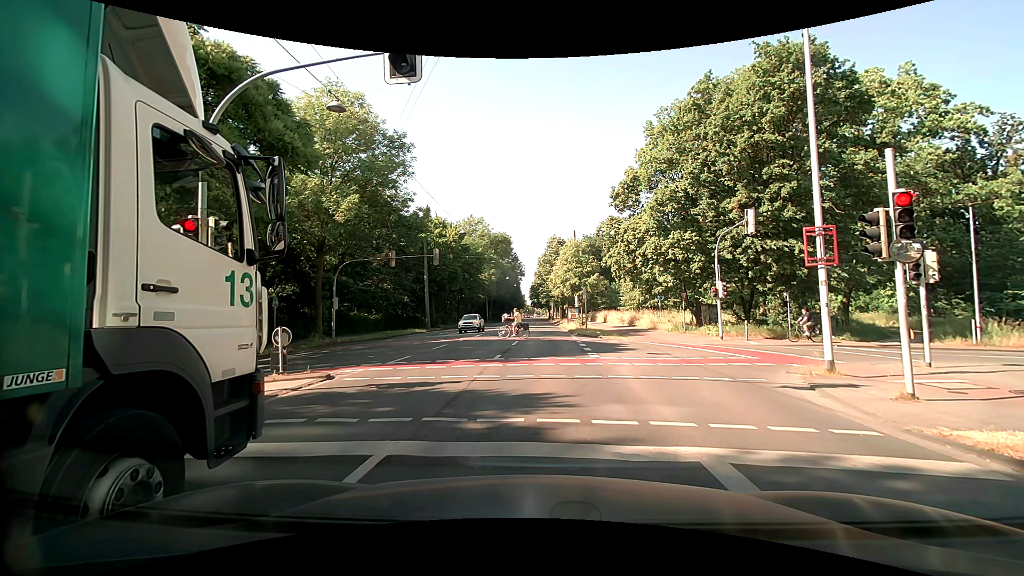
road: primary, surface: asphalt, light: Day
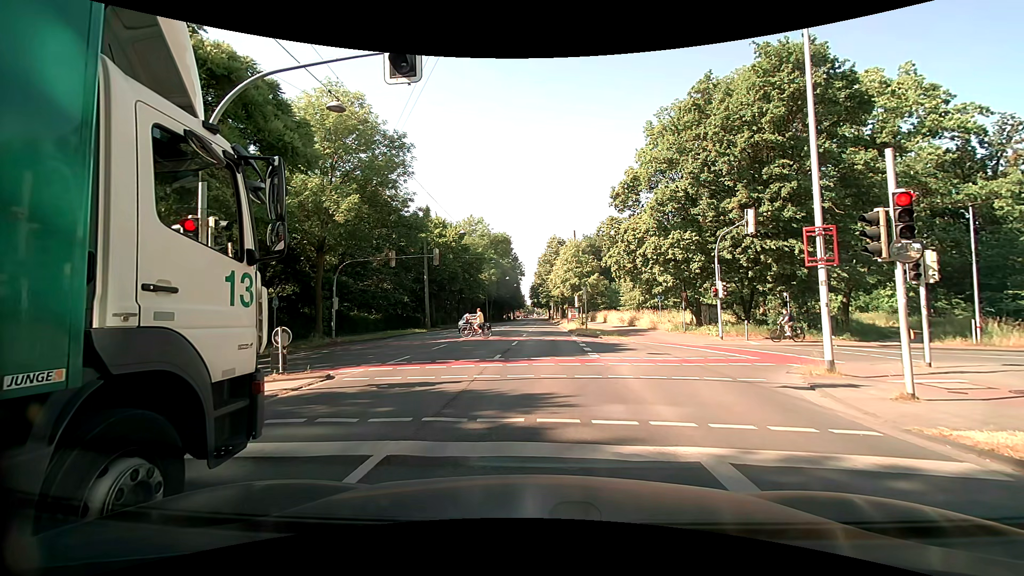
(0.0, 0.0) m; 0°
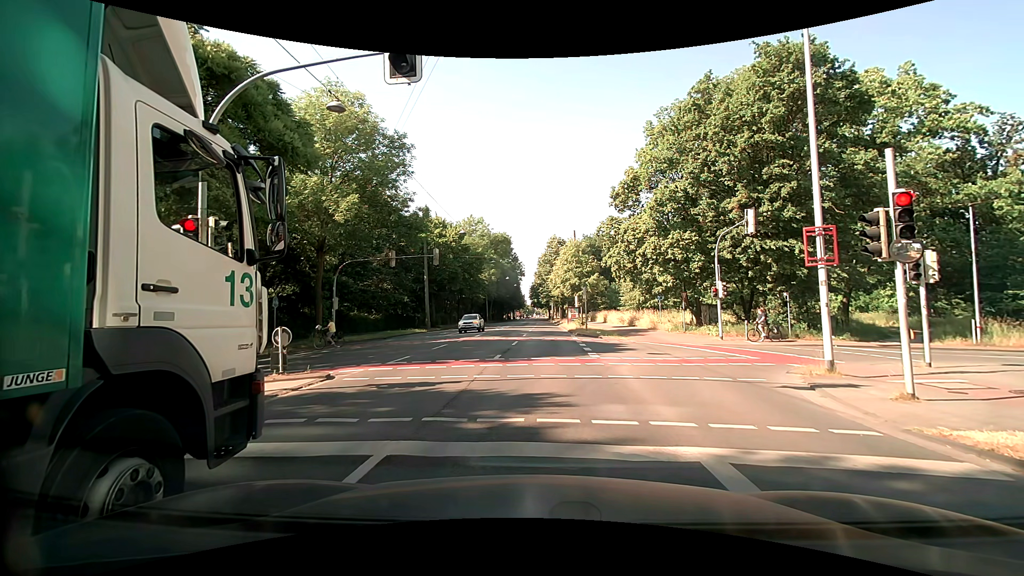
(0.0, 0.0) m; 0°
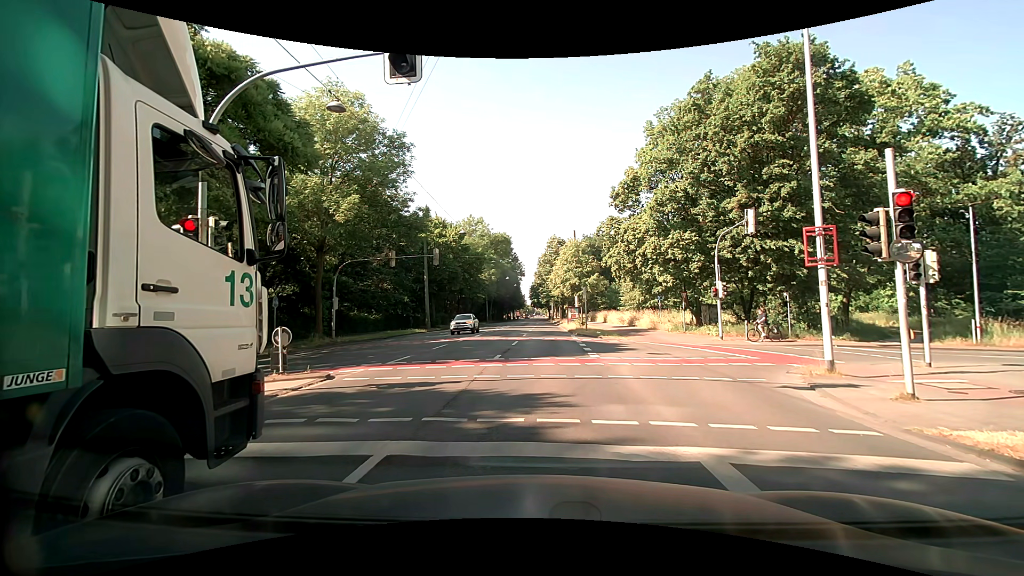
(0.0, 0.0) m; 0°
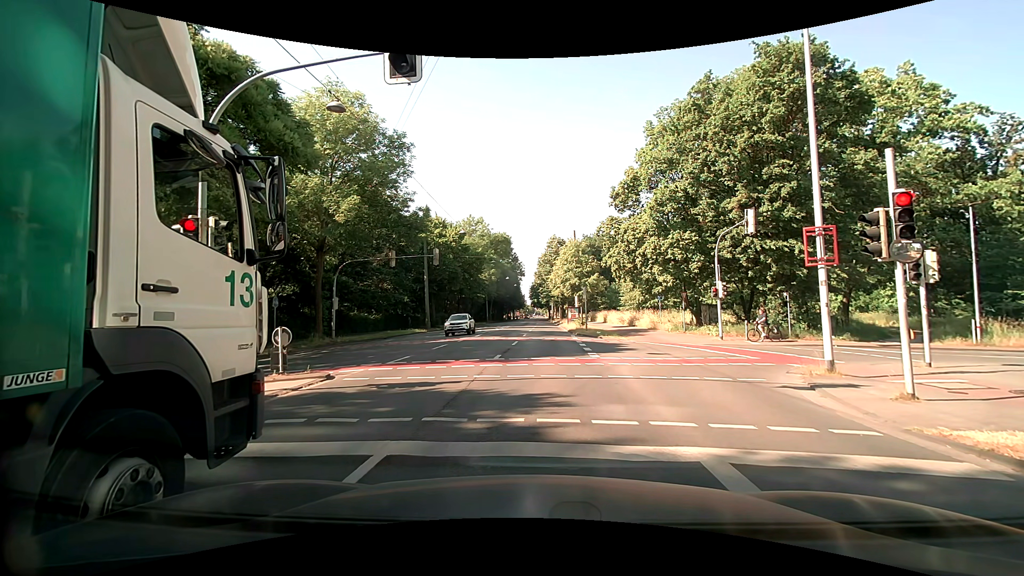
(0.0, 0.0) m; 0°
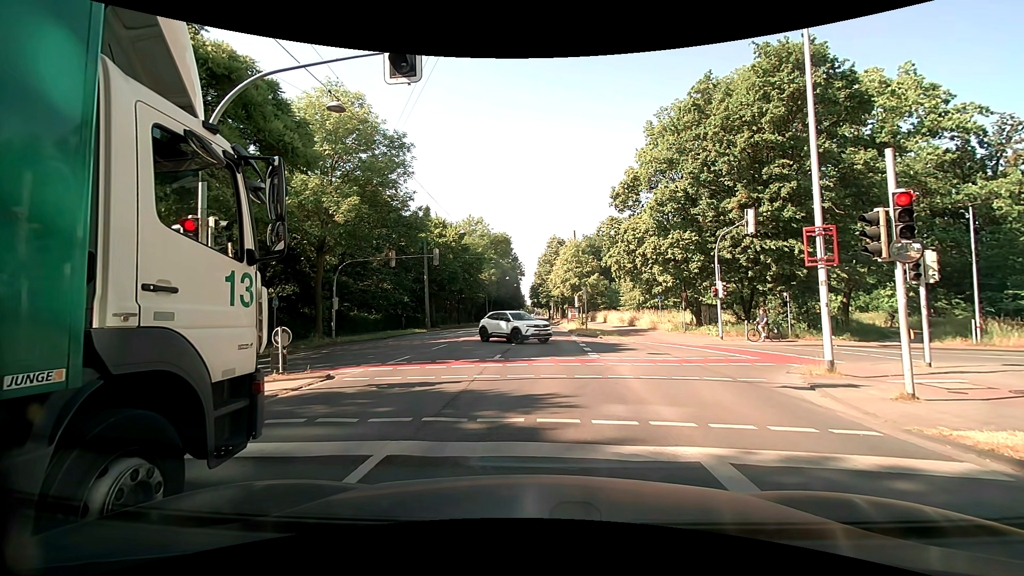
(0.0, 0.0) m; 0°
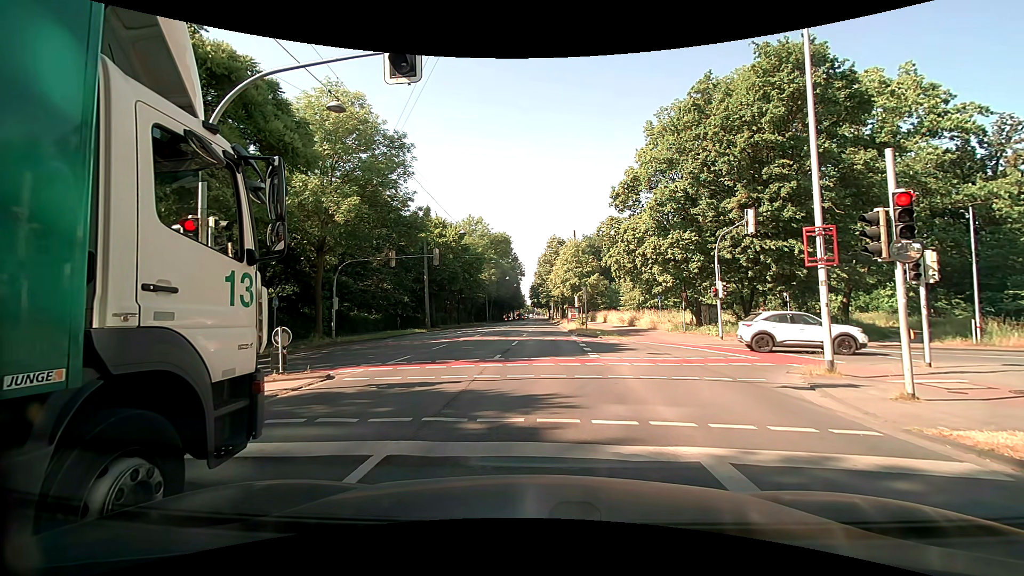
(0.0, 0.0) m; 0°
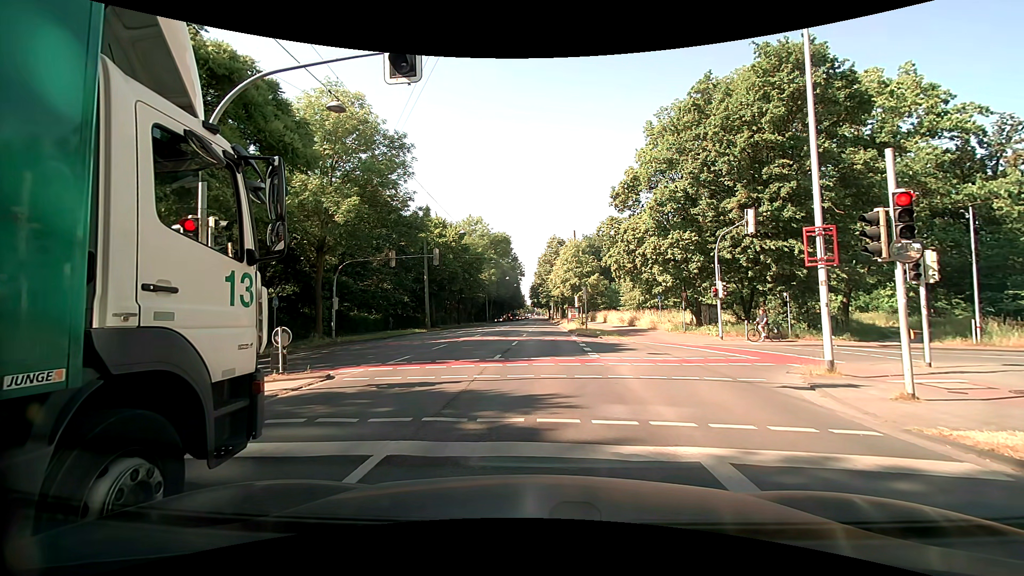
(0.0, 0.0) m; 0°
(0, +10) (+1, +20) (+1, +30) (+1, +40) (+2, +50) (+2, +60) (+2, +70) (+3, +80) (+3, +90) (+3, +100) m
